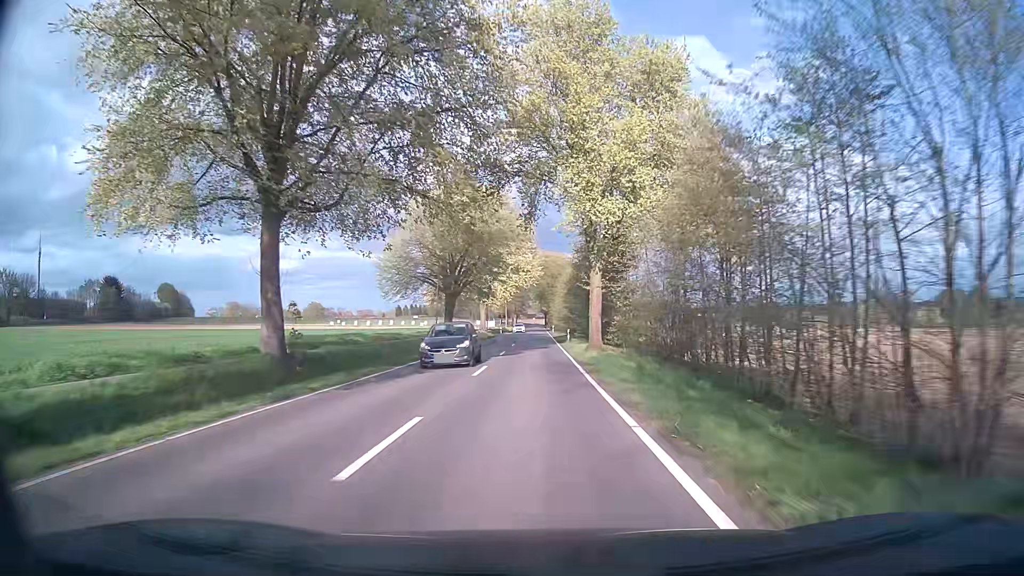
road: tertiary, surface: asphalt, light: Day
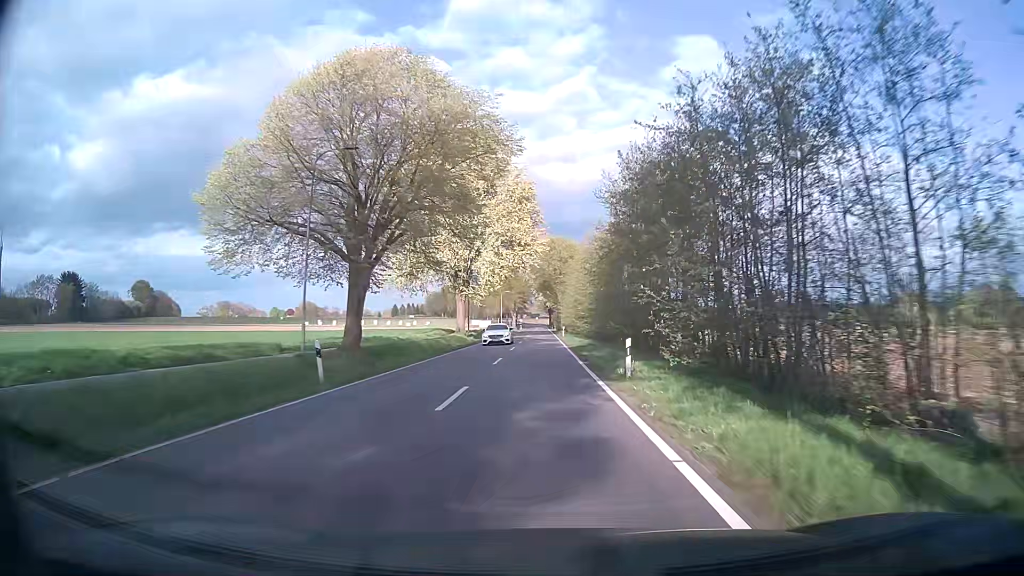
(-0.1, +31.5) m; -1°
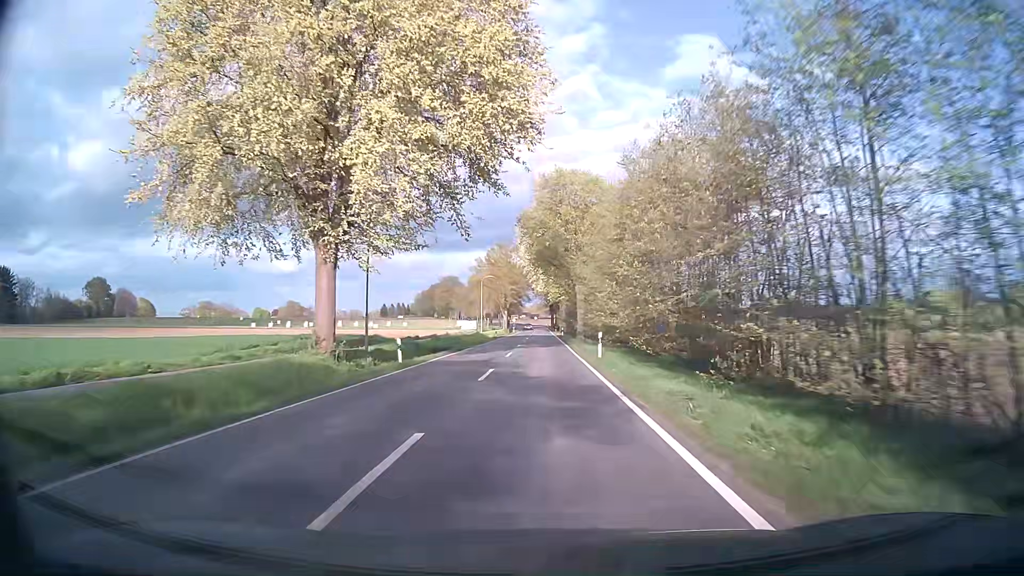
(+0.2, +42.4) m; 0°
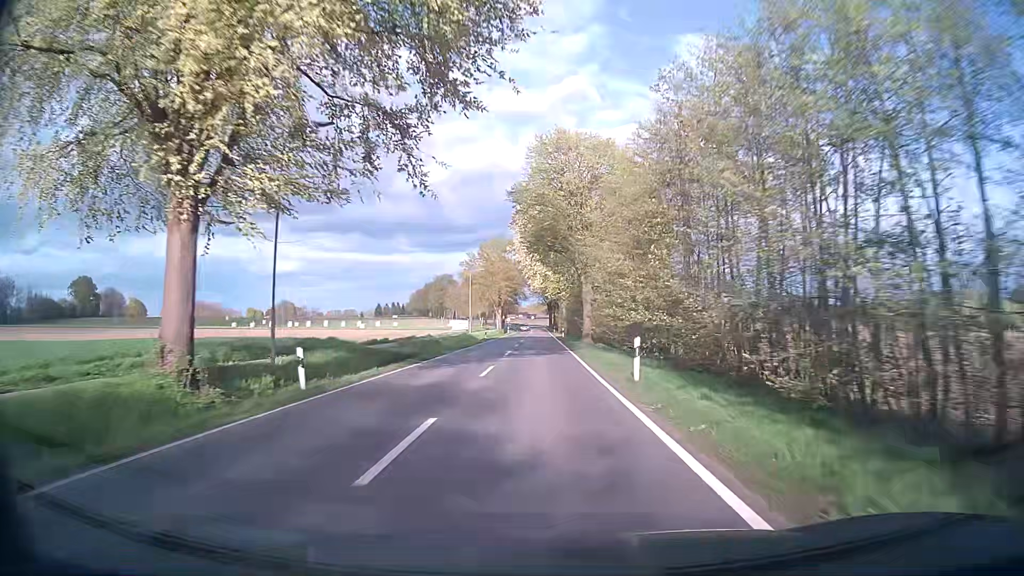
(0.0, +10.7) m; 0°
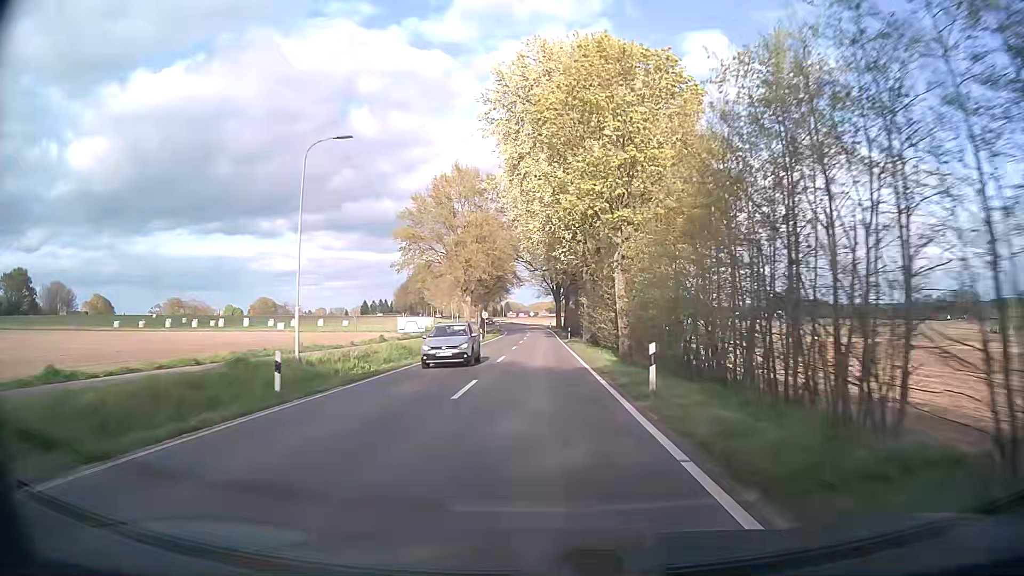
(+0.3, +53.6) m; 0°
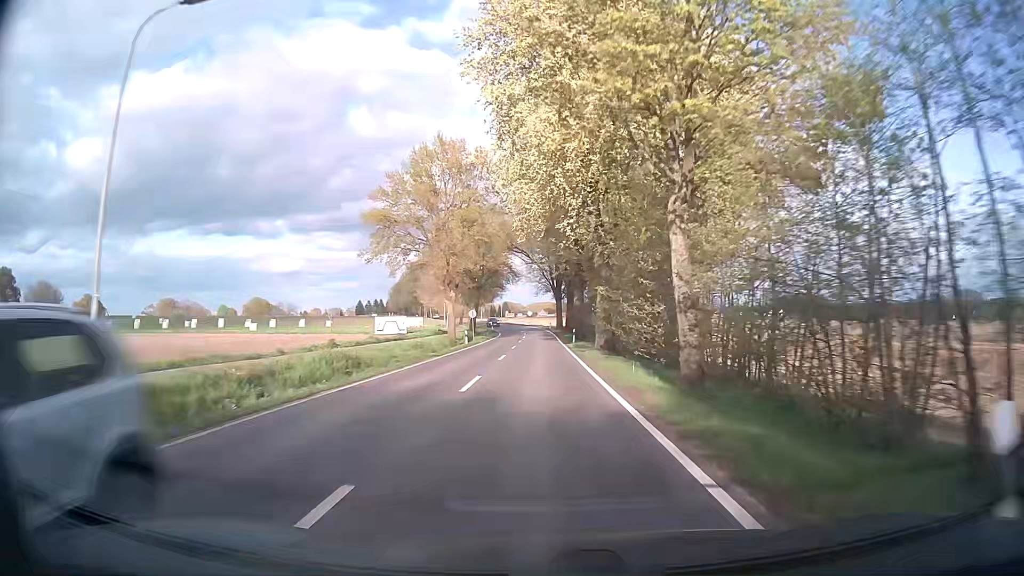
(0.0, +10.8) m; 0°
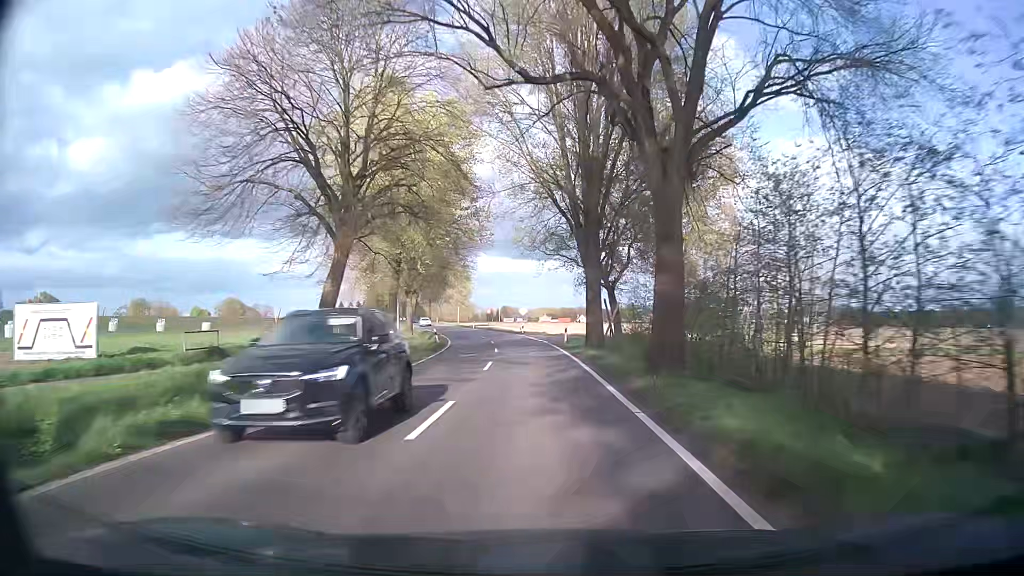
(+0.1, +53.9) m; 0°
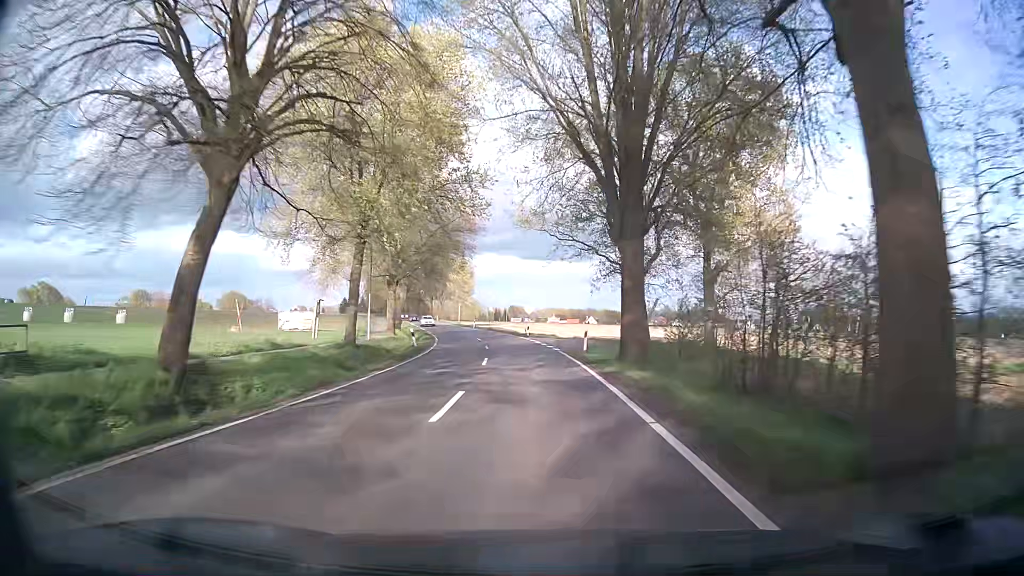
(-0.2, +10.7) m; -1°
(0, +10) (0, +20) (-1, +30) (-1, +40) (-3, +50) (-4, +60) (-6, +70) (-8, +79) (-10, +89) (-13, +99) m
